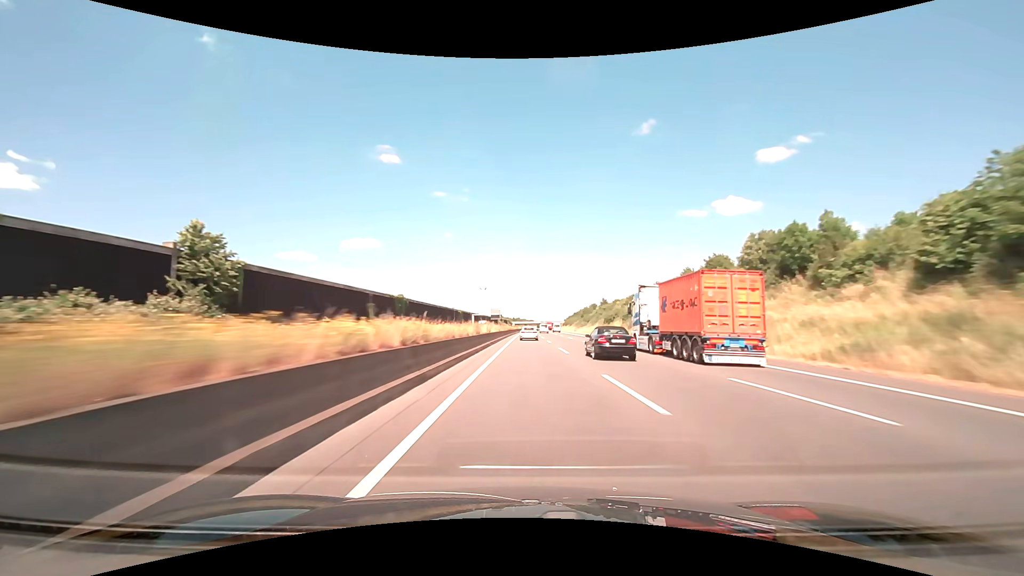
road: motorway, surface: asphalt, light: Day
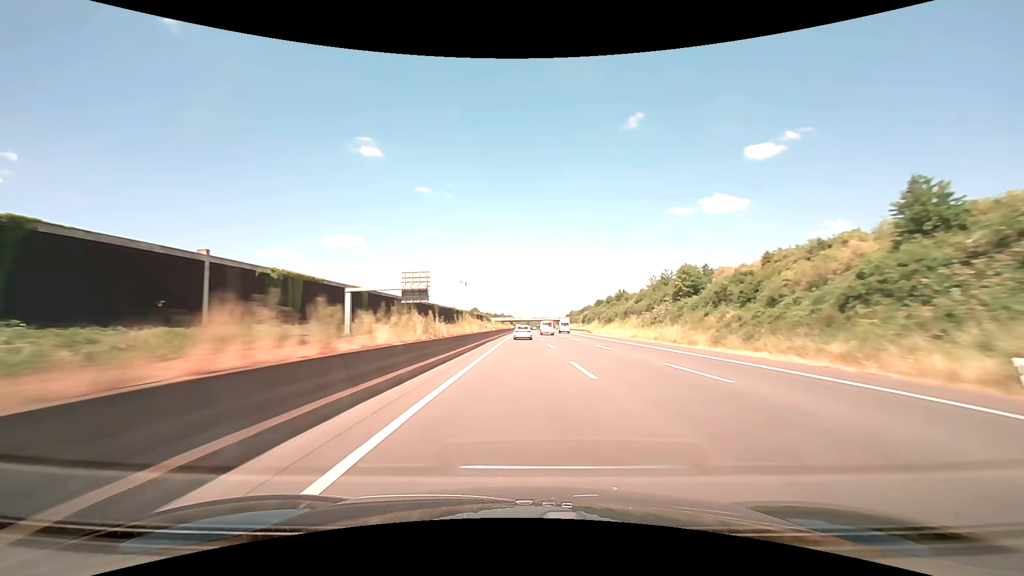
(+1.8, +138.8) m; +1°
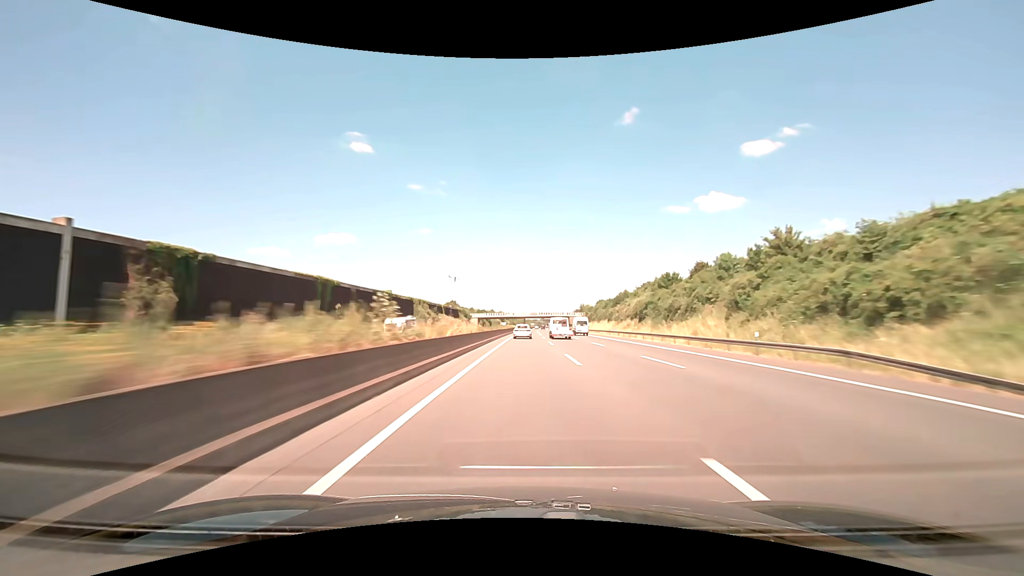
(+0.4, +85.5) m; +1°
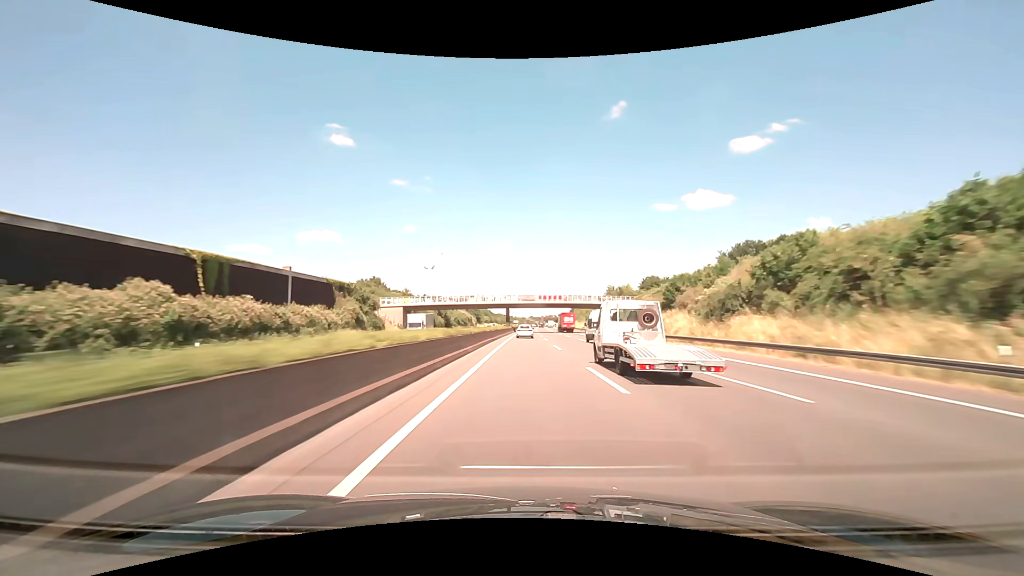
(+1.3, +114.4) m; +1°
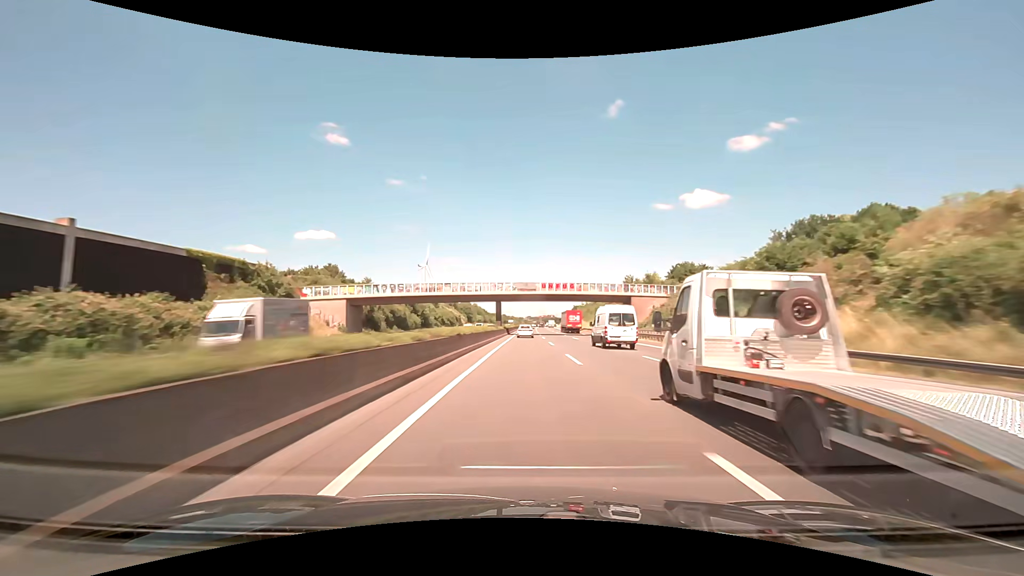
(+0.1, +28.6) m; 0°
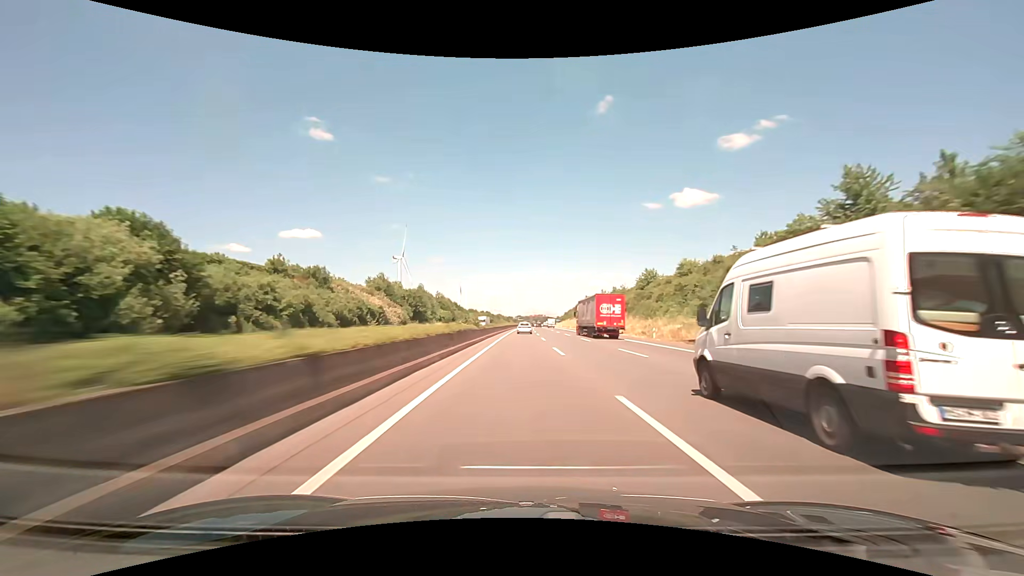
(+0.6, +85.6) m; +1°
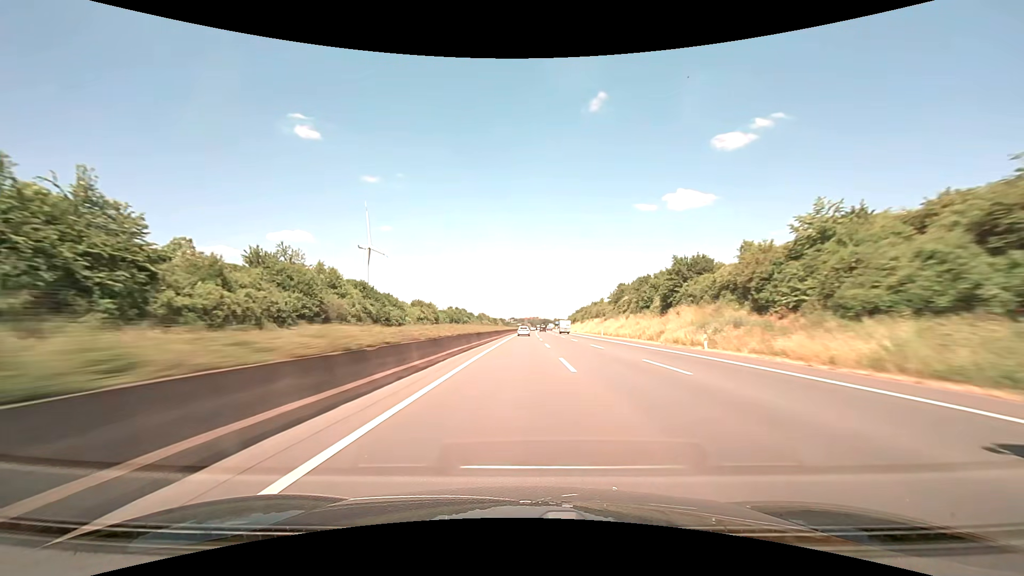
(+0.8, +113.3) m; +1°
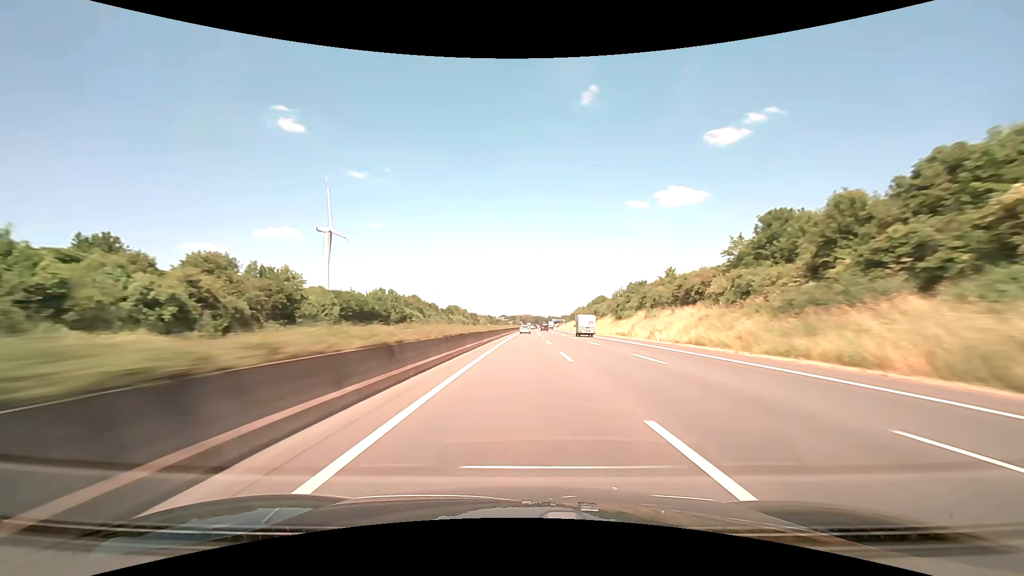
(+0.5, +85.6) m; +1°
(0, +10) (0, +20) (0, +30) (0, +40) (0, +50) (0, +60) (+1, +70) (+1, +80) (+1, +90) (+1, +100) m
